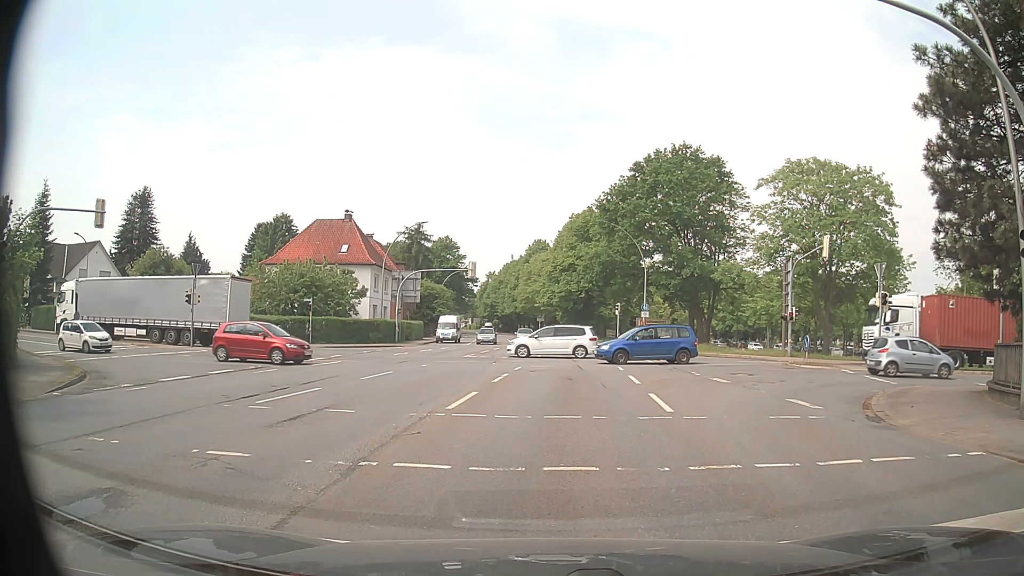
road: primary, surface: asphalt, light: Day
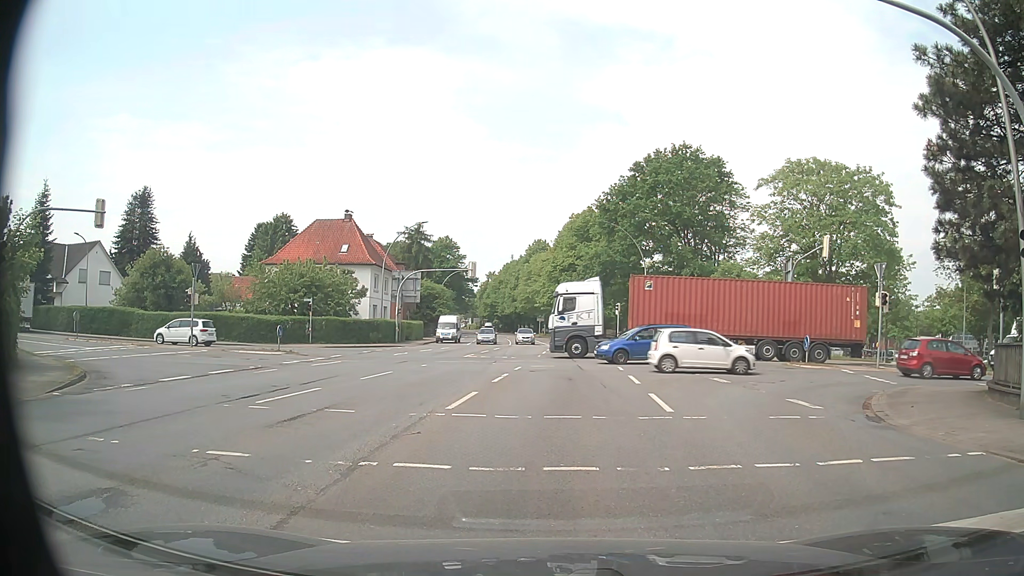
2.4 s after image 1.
(0.0, 0.0) m; 0°
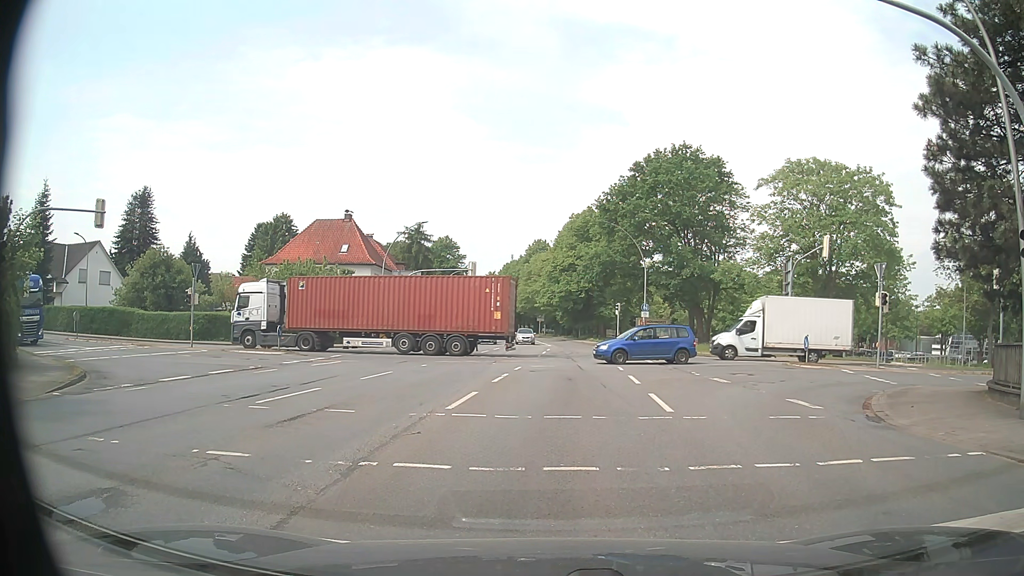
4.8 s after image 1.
(0.0, 0.0) m; 0°
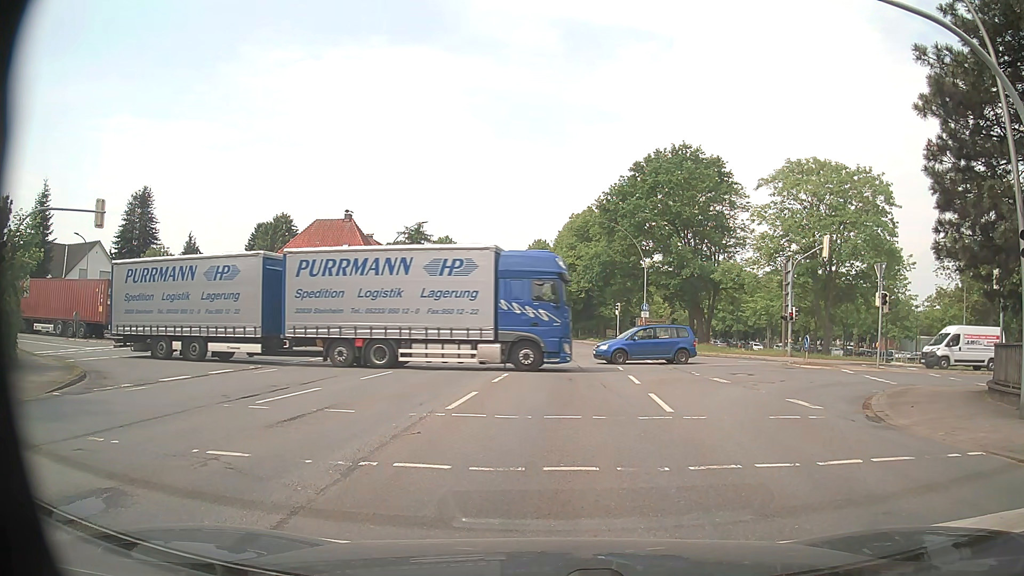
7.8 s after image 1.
(0.0, 0.0) m; 0°
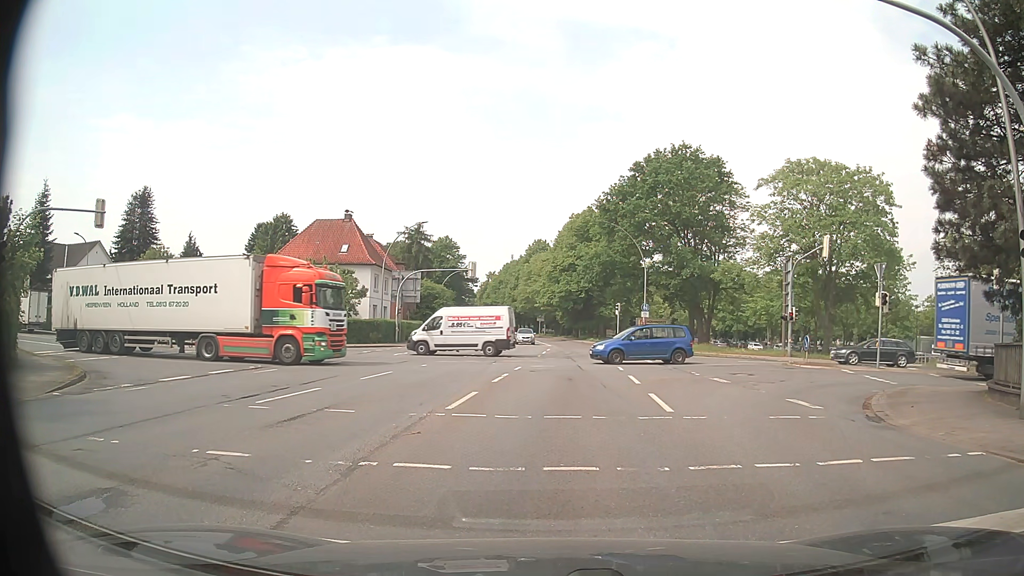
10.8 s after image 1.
(0.0, 0.0) m; 0°
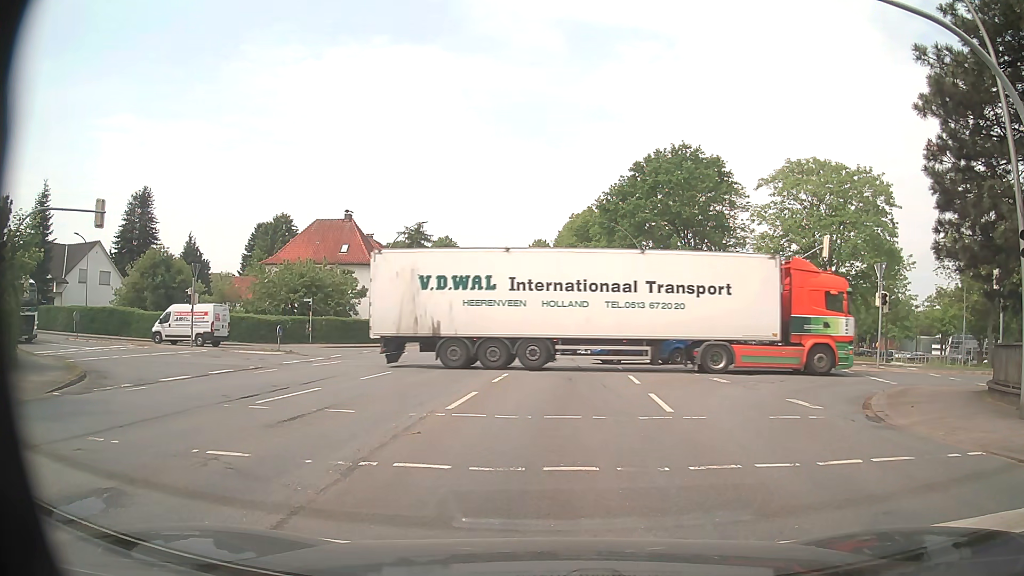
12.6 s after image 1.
(0.0, 0.0) m; 0°
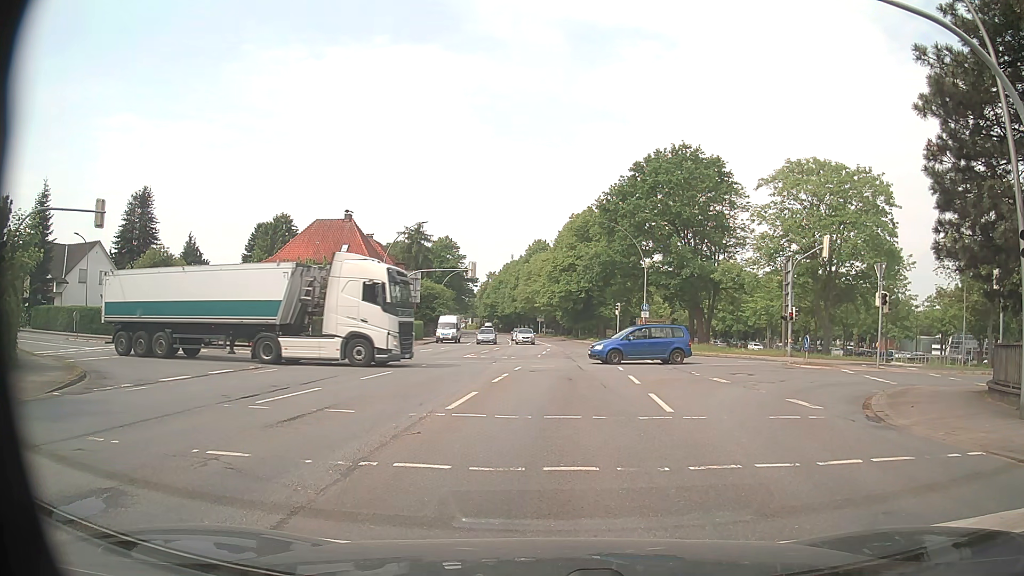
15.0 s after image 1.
(0.0, 0.0) m; 0°
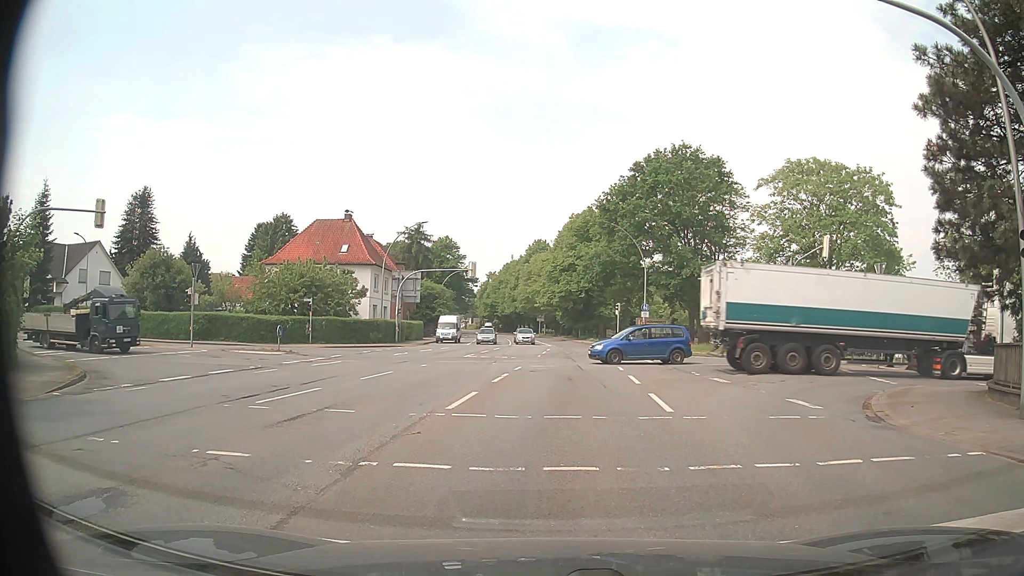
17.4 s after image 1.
(0.0, 0.0) m; 0°
(0, +10) (0, +20) (+1, +30) (+1, +40) (+1, +50) (0, +60) (0, +70) (-1, +80) (-2, +90) (-4, +100) m
